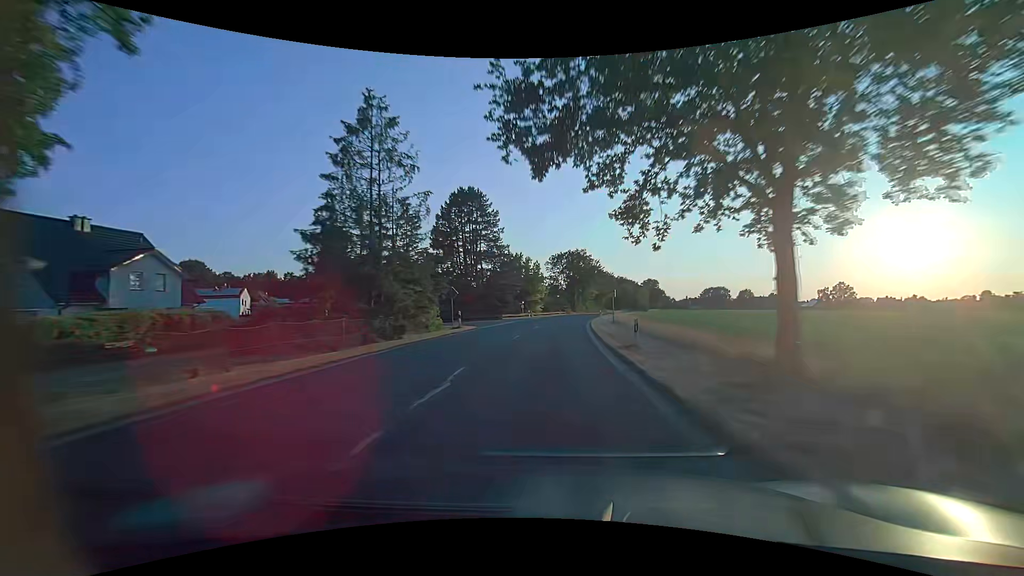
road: secondary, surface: asphalt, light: Day
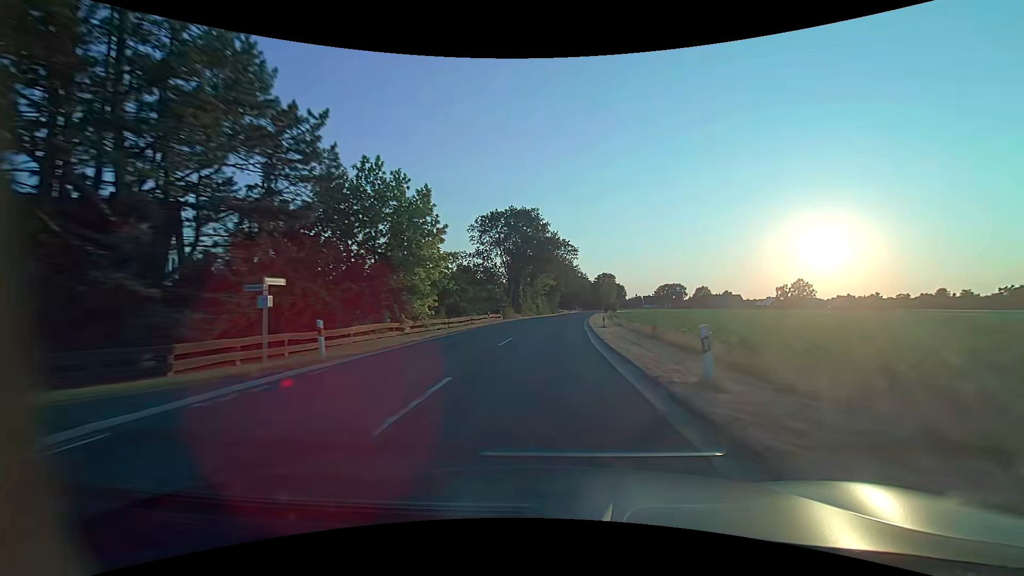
(+2.6, +49.7) m; +6°
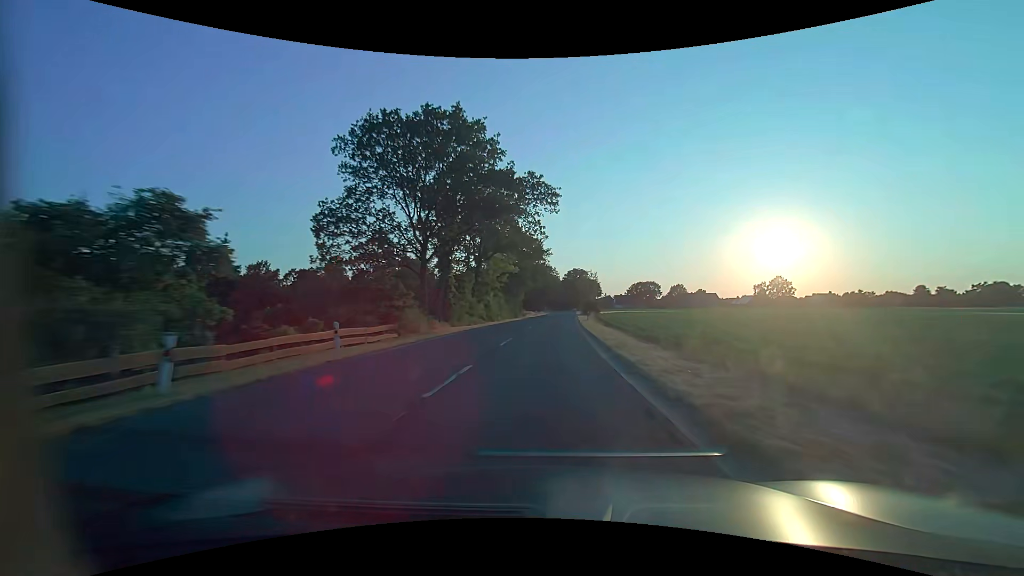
(+1.2, +33.2) m; +4°
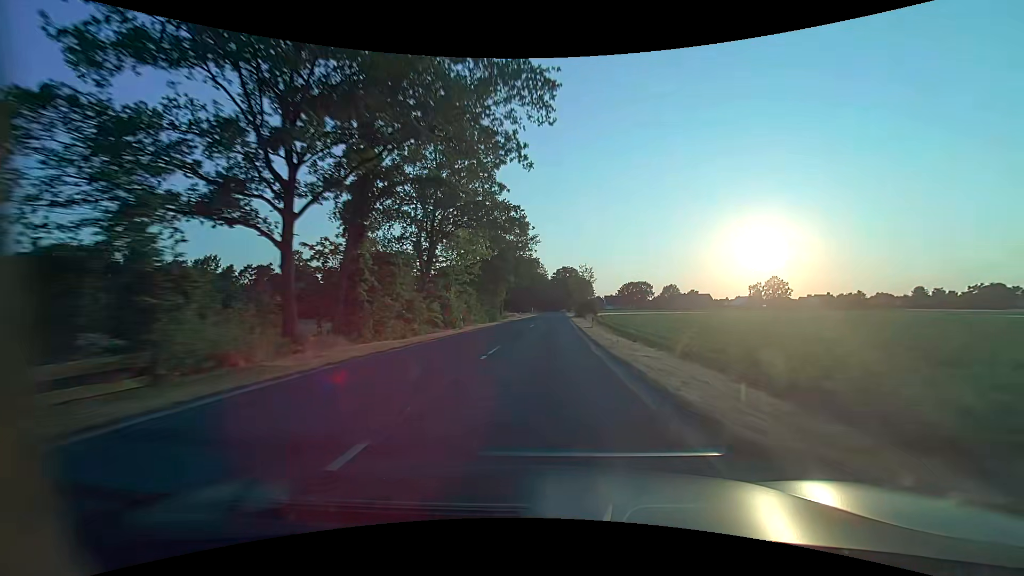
(+0.3, +16.6) m; +2°
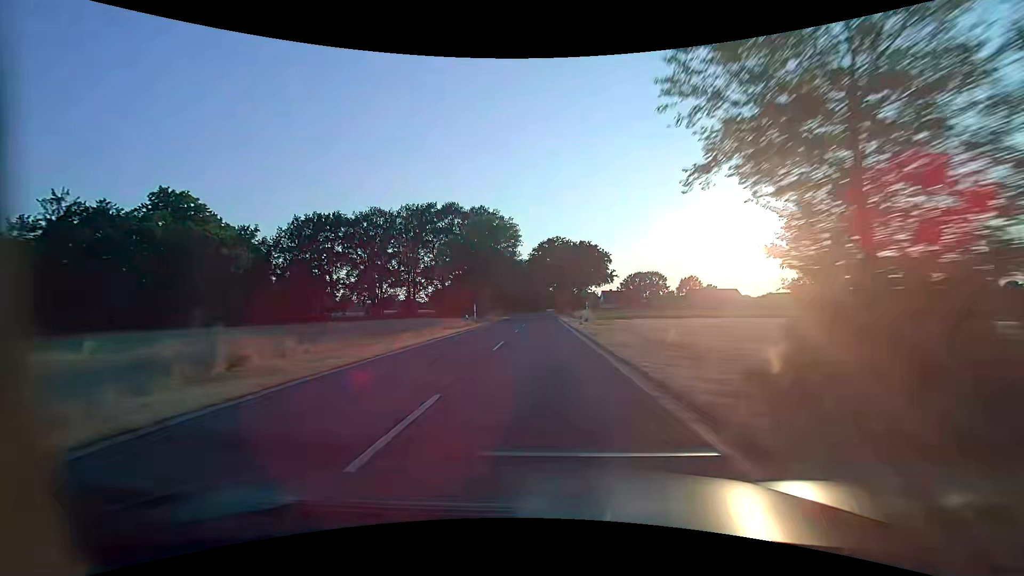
(+2.2, +83.3) m; +2°
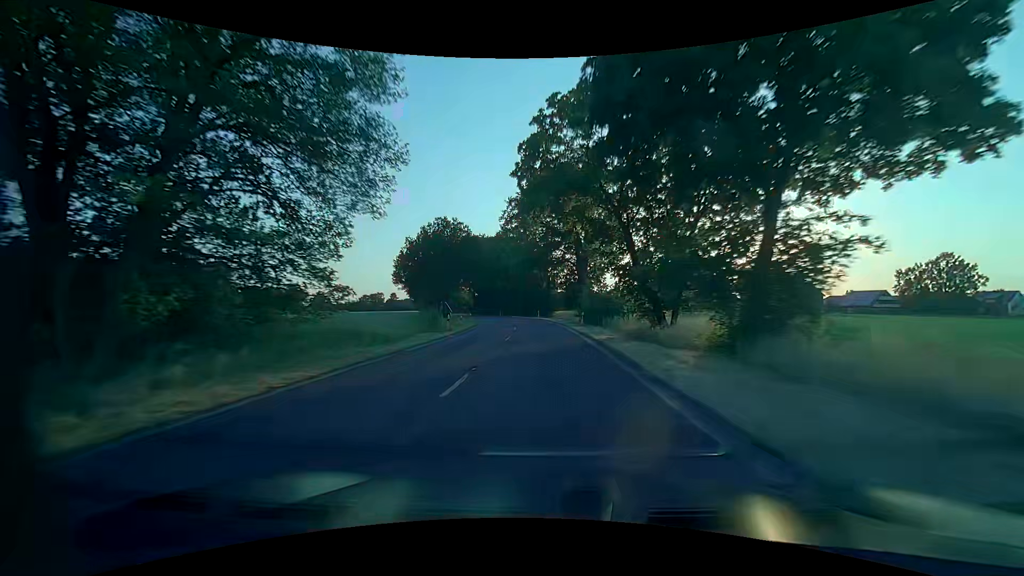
(-0.1, +66.6) m; -1°
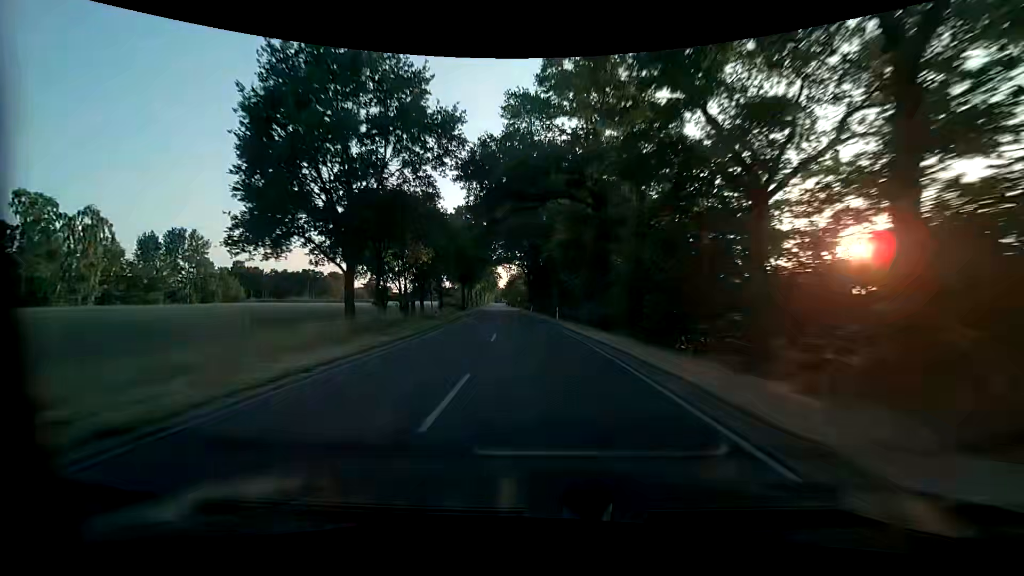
(-3.6, +63.7) m; -9°
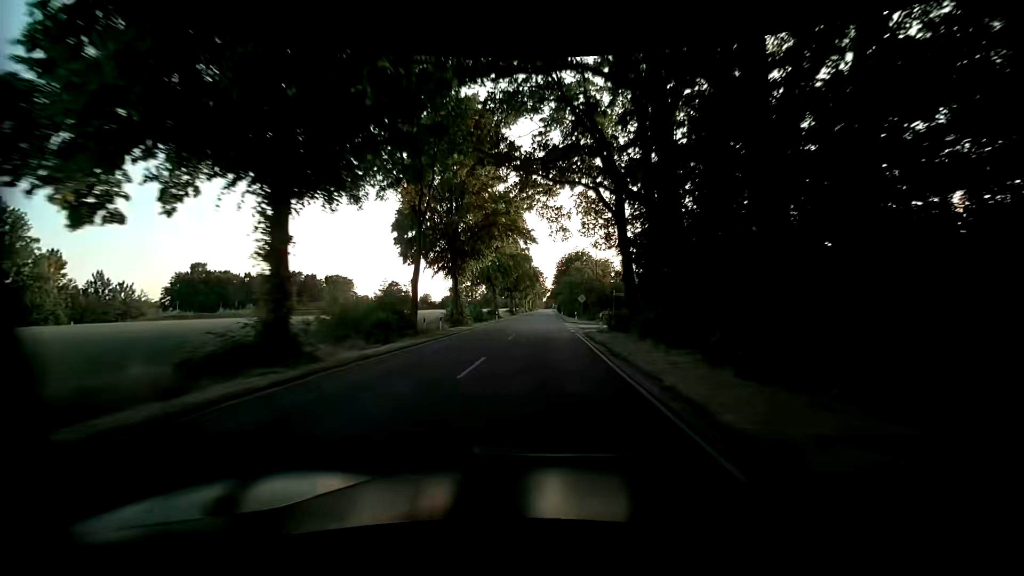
(-5.1, +67.2) m; -7°
(0, +10) (0, +20) (0, +30) (0, +40) (0, +50) (0, +60) (0, +70) (0, +80) (0, +90) (0, +100) m
